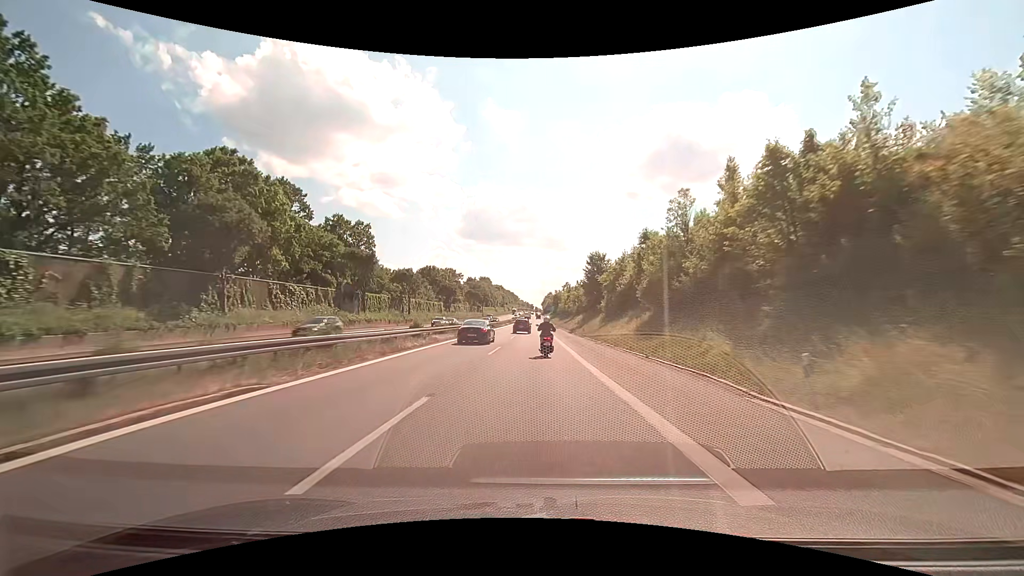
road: motorway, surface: asphalt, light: Day
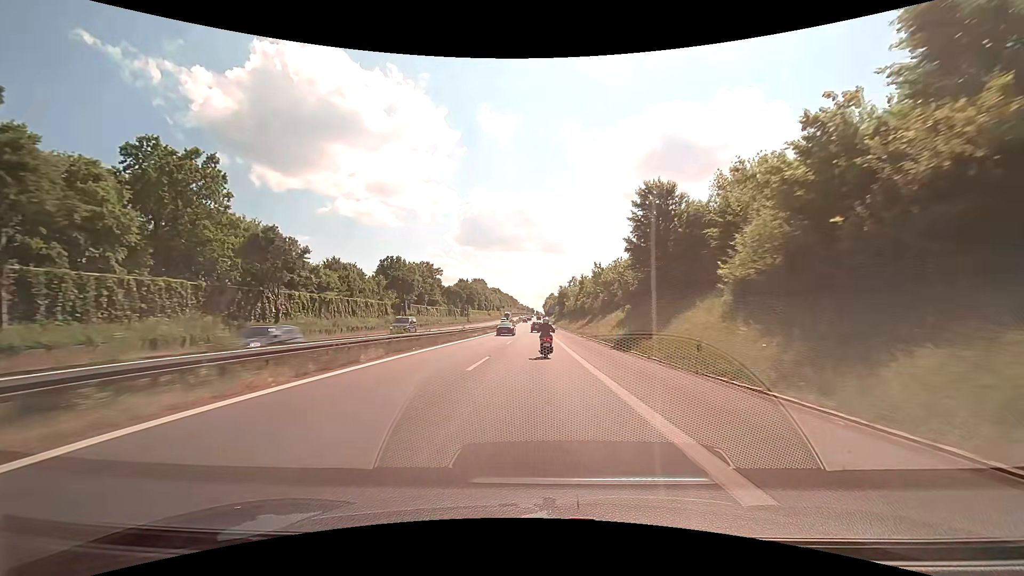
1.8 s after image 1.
(0.0, +42.6) m; 0°
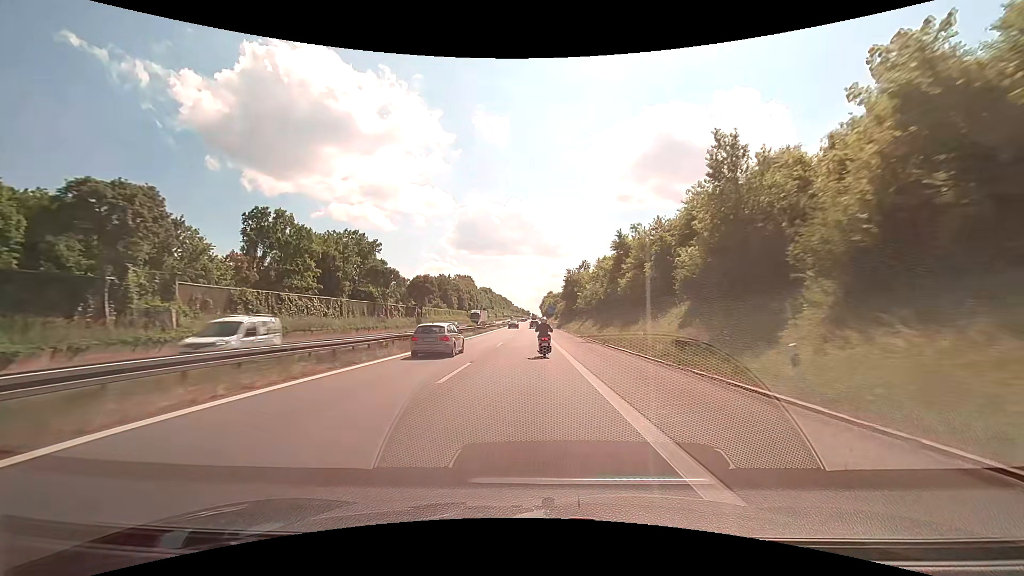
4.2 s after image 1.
(0.0, +56.8) m; 0°
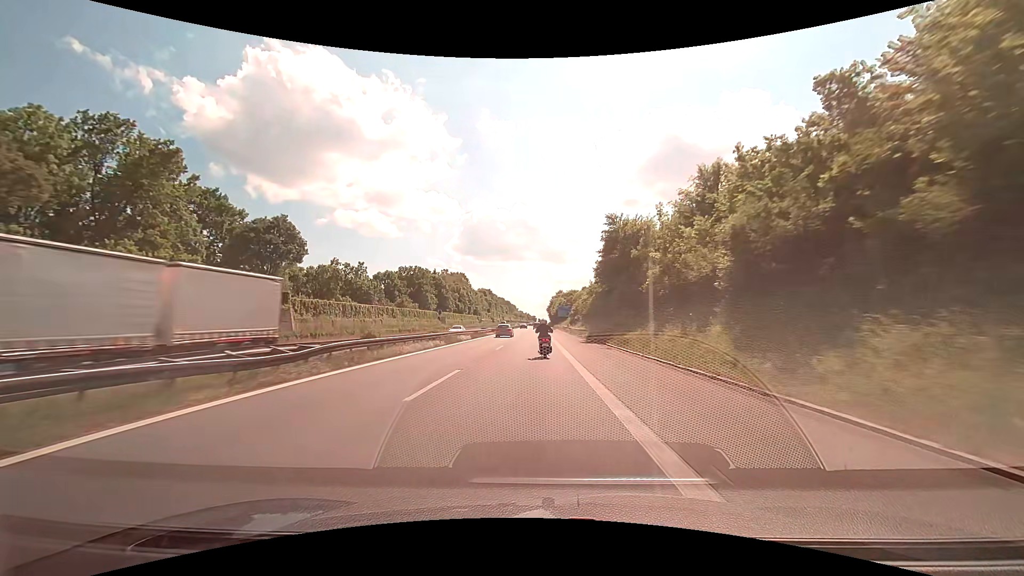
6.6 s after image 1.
(-0.2, +56.7) m; -1°
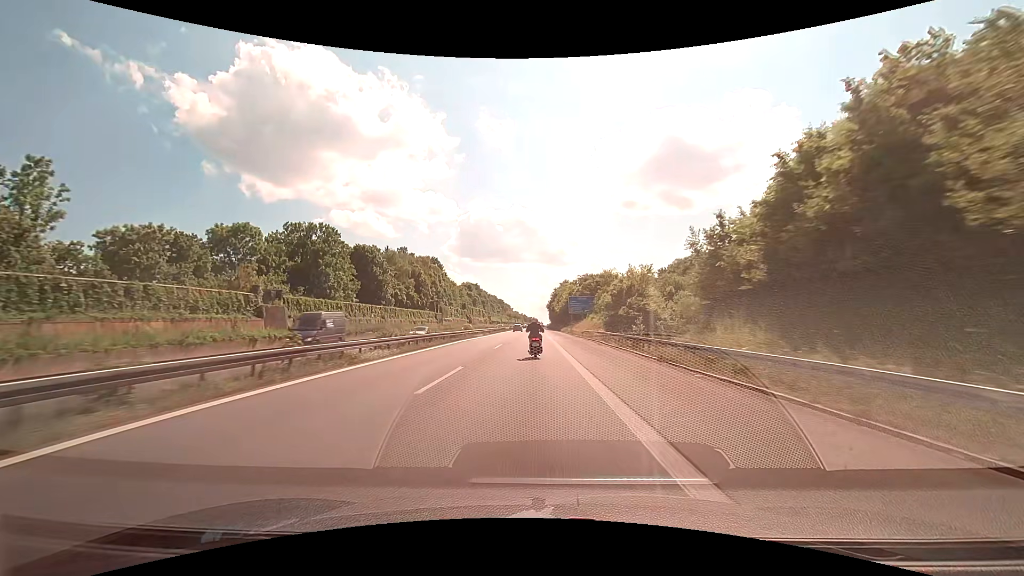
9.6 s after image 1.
(+0.2, +71.1) m; 0°
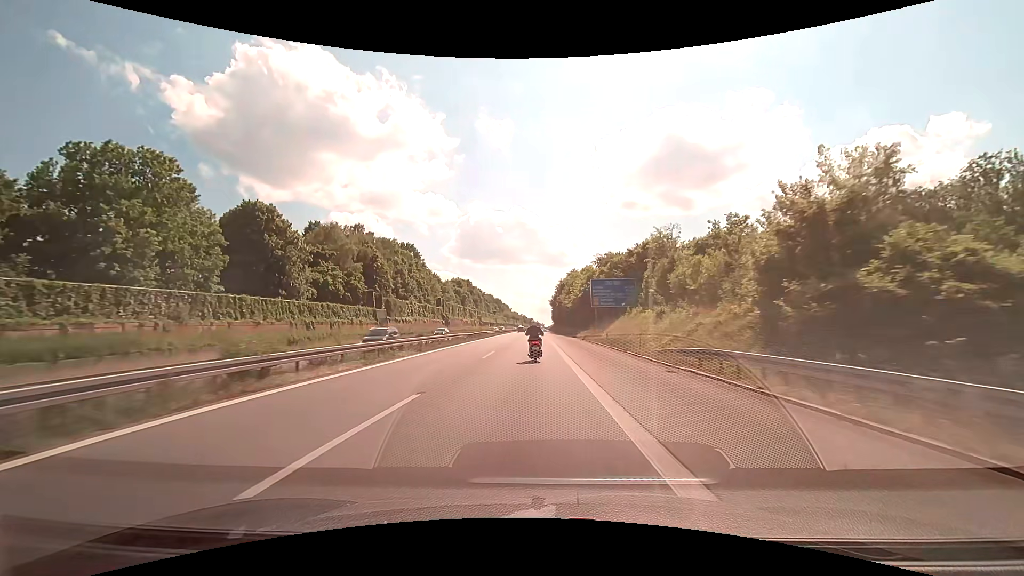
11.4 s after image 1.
(+0.1, +41.6) m; 0°
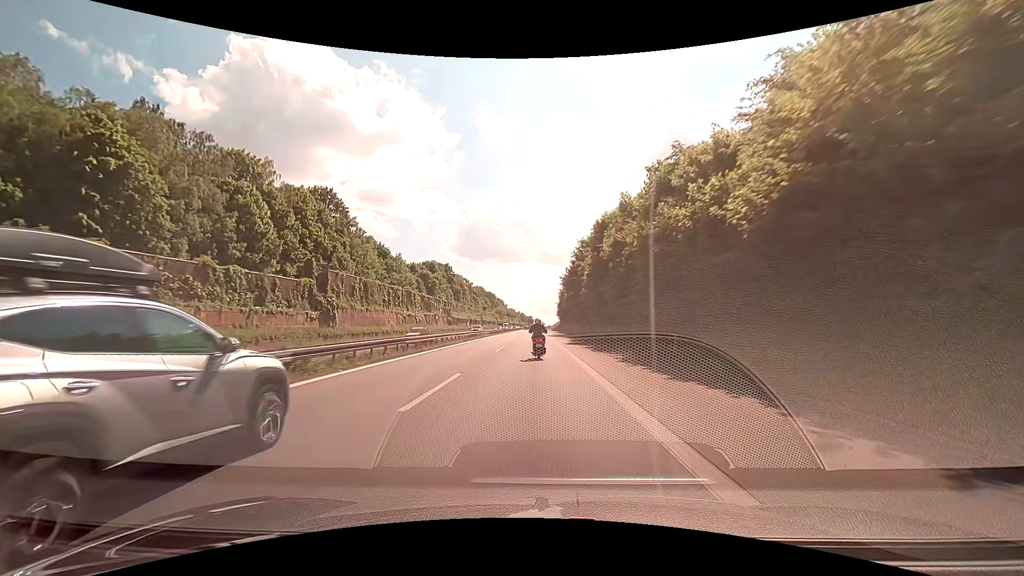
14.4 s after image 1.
(-0.4, +68.1) m; 0°
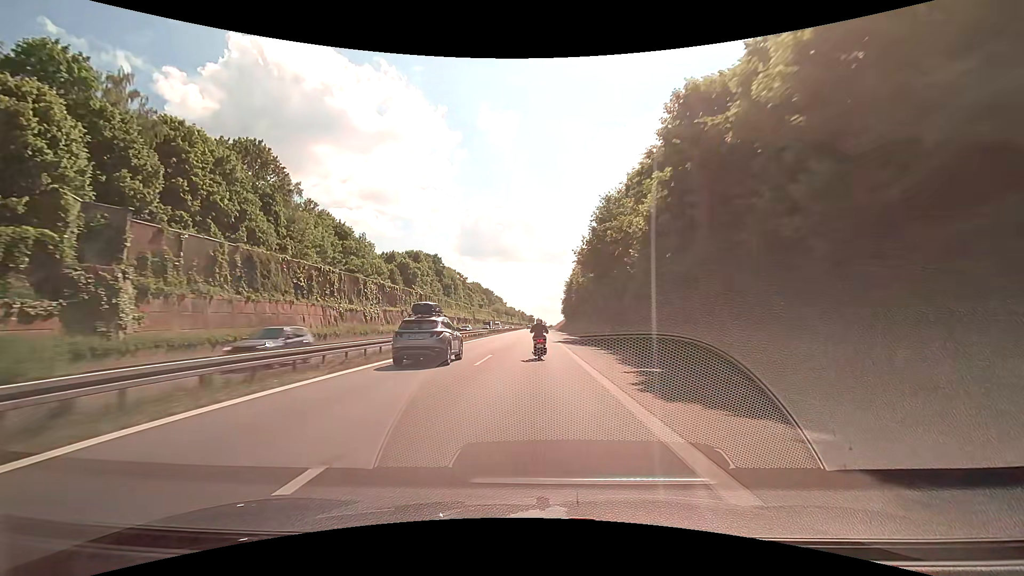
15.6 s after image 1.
(-0.1, +27.1) m; 0°
(0, +10) (0, +20) (0, +30) (0, +40) (0, +50) (0, +60) (0, +70) (0, +80) (0, +90) (0, +100) m
